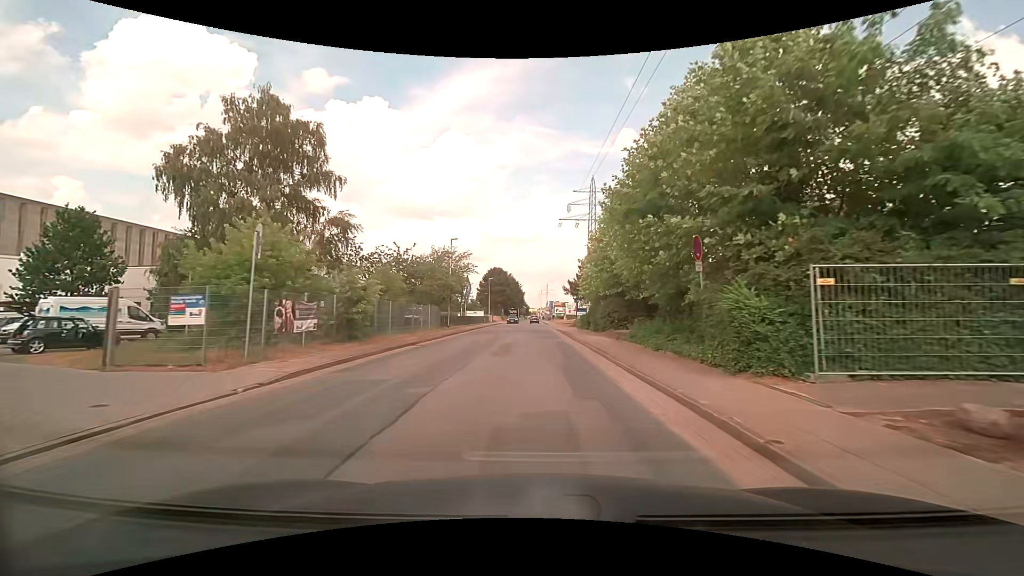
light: Day
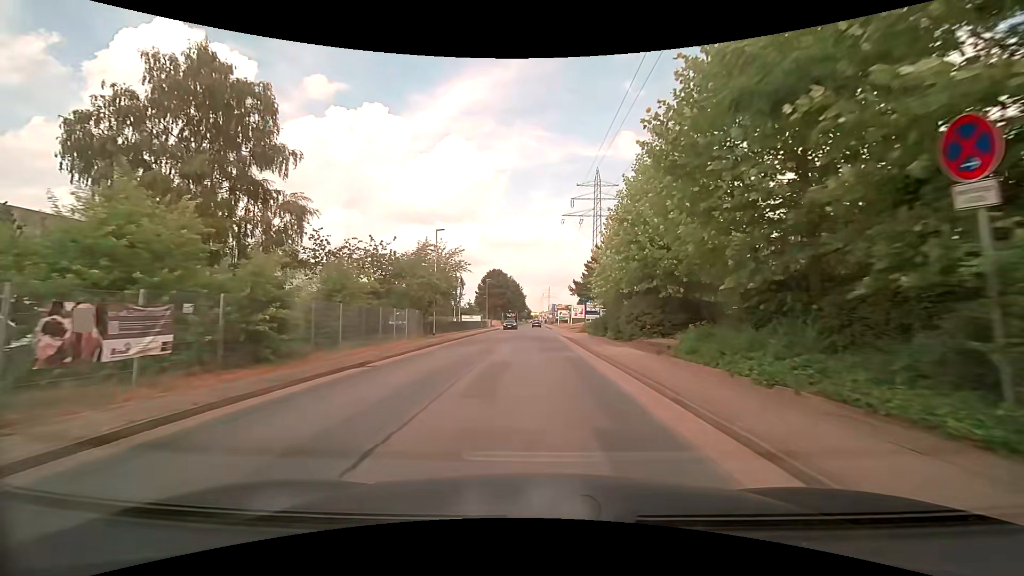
(0.0, +7.1) m; 0°
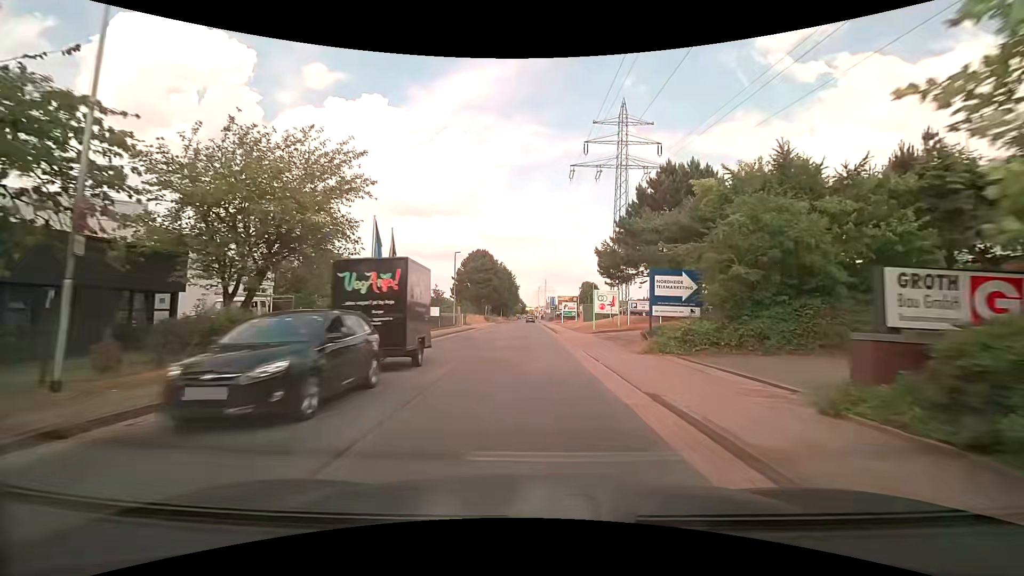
(+0.3, +28.3) m; 0°
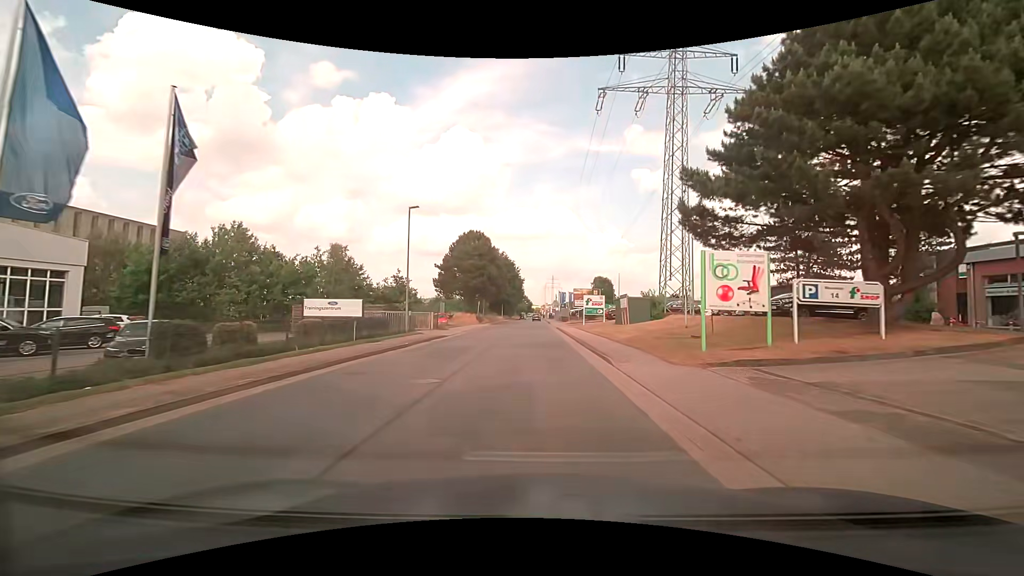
(+0.1, +21.3) m; 0°
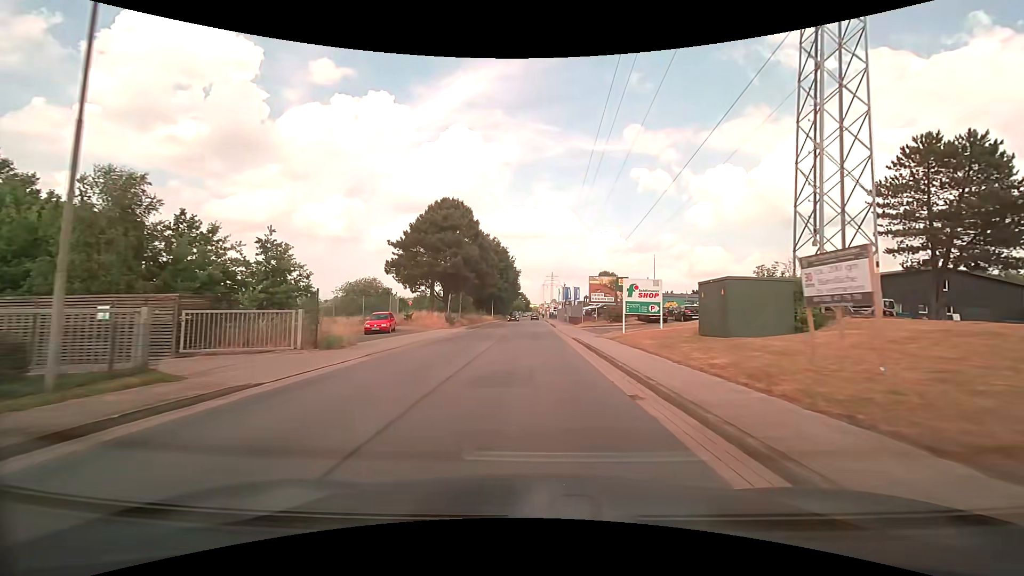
(0.0, +21.7) m; 0°
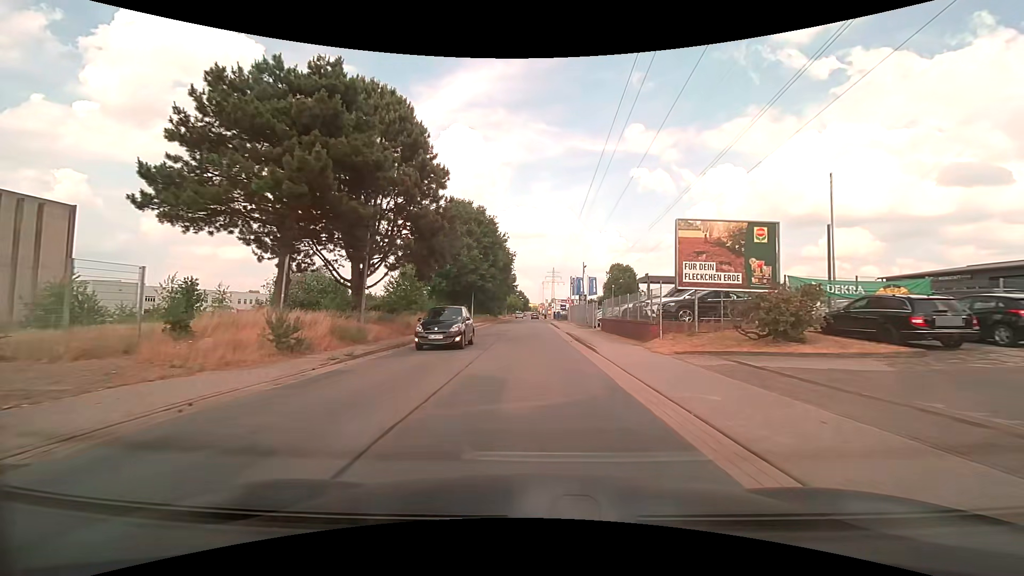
(-0.1, +29.3) m; 0°
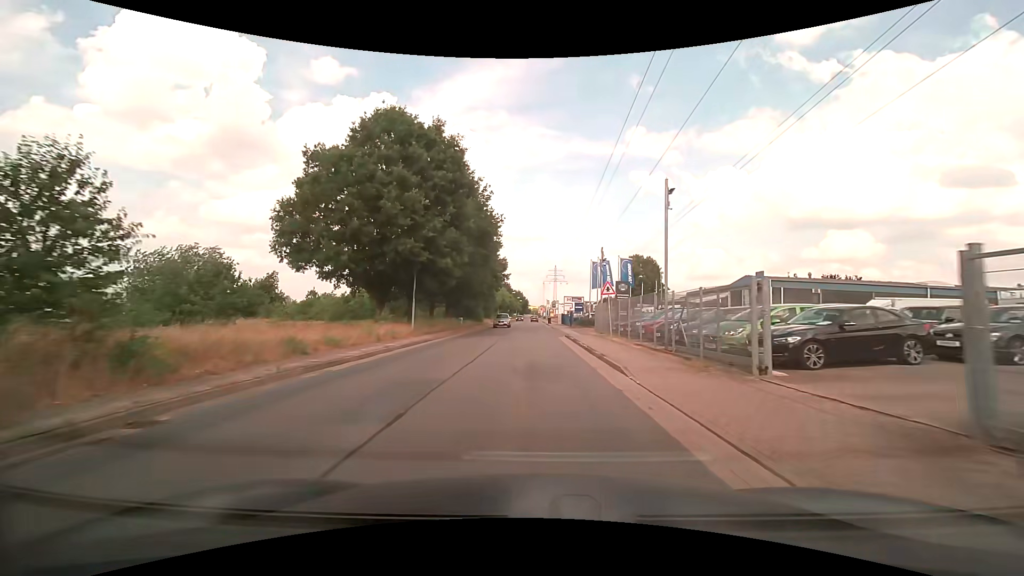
(+0.2, +29.4) m; 0°
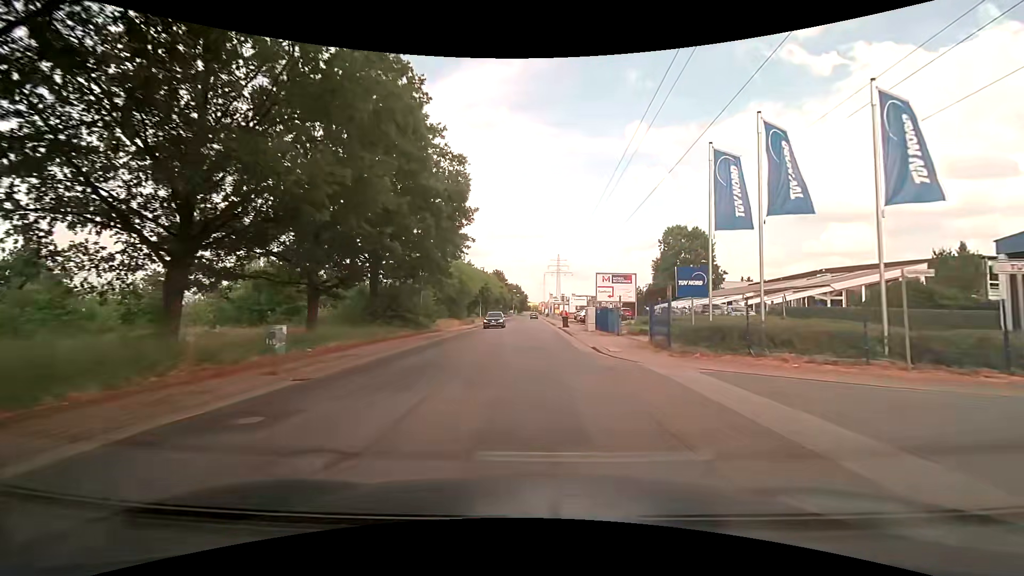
(0.0, +37.0) m; 0°
(0, +10) (0, +20) (0, +30) (0, +40) (0, +50) (+1, +60) (+1, +70) (+1, +80) (+1, +90) (+1, +100) m
